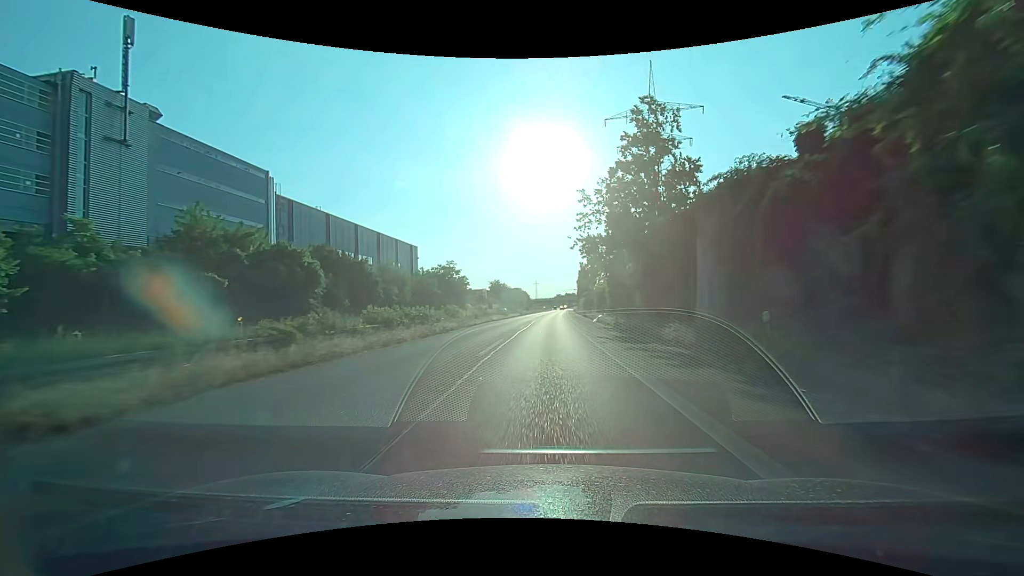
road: trunk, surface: asphalt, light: Day
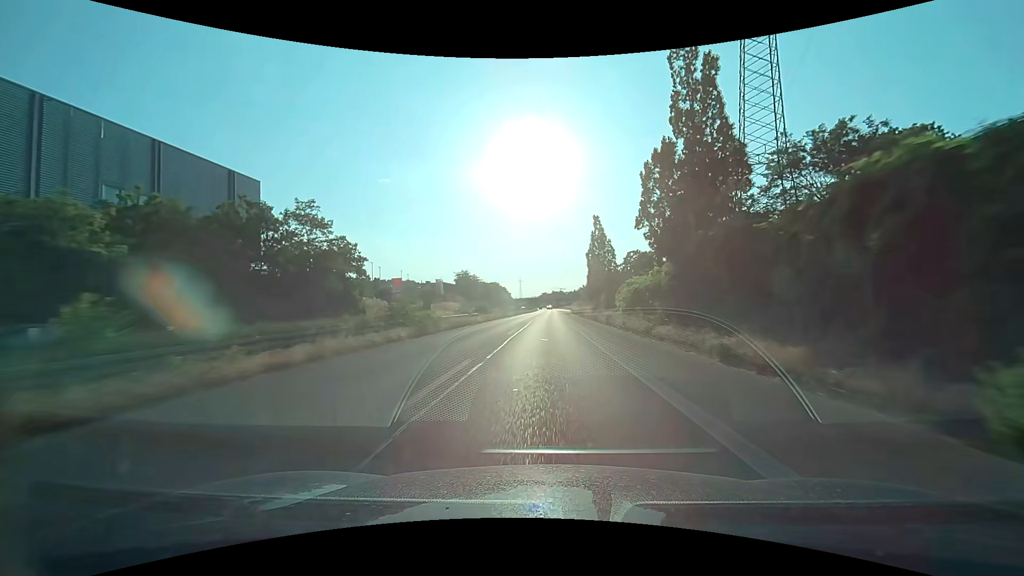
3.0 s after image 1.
(+1.0, +61.7) m; +2°
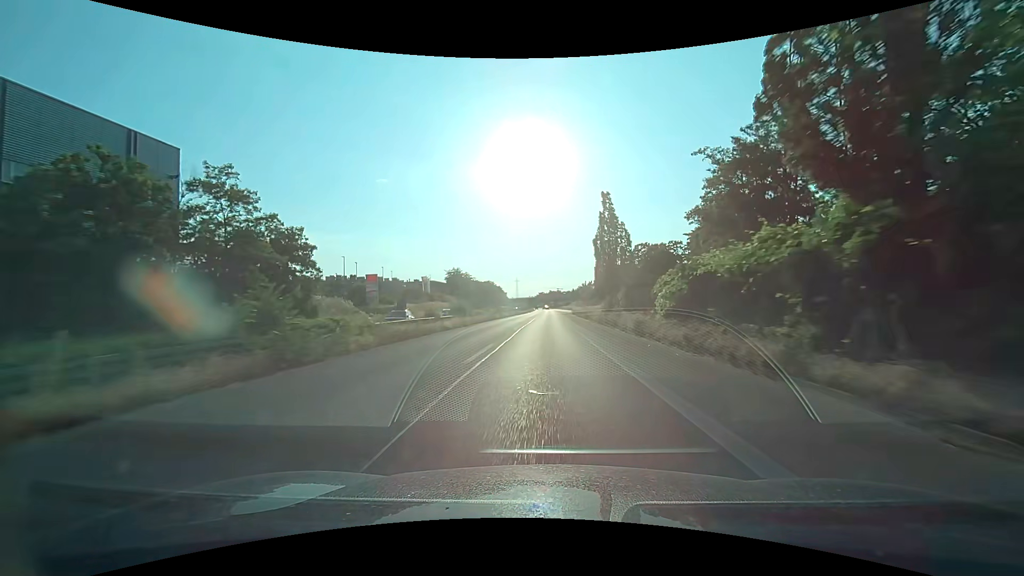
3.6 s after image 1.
(0.0, +12.4) m; 0°
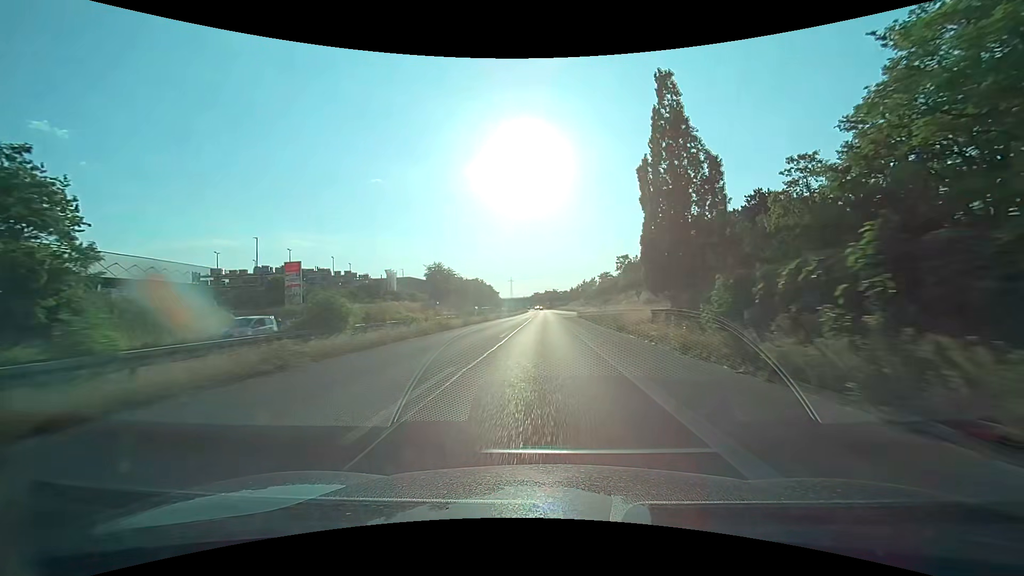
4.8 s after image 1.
(+0.2, +24.9) m; +1°
(0, +10) (0, +20) (0, +30) (0, +40) (0, +50) (0, +60) (0, +70) (0, +80) (0, +90) (0, +100) m
